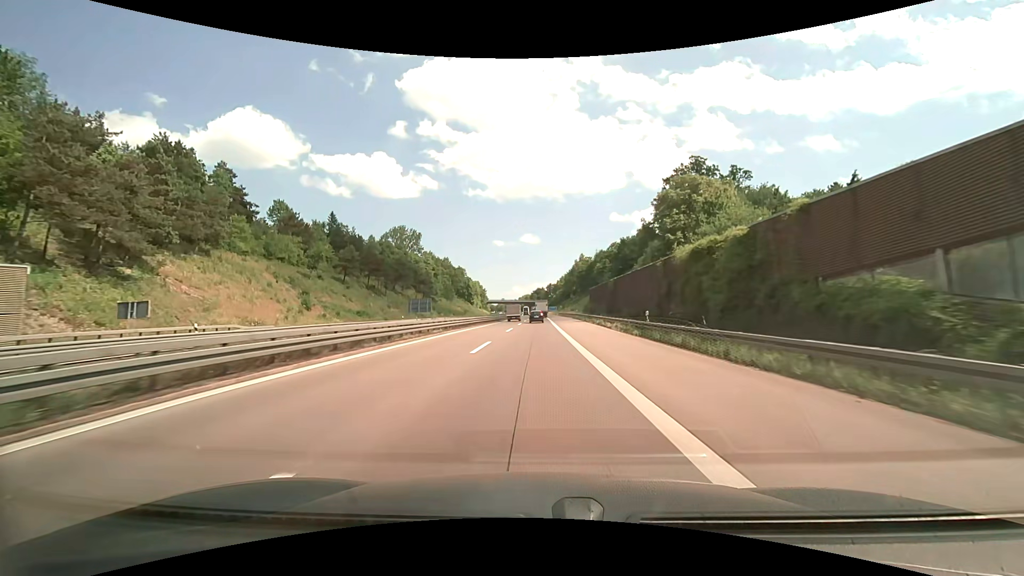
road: motorway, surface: asphalt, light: Day
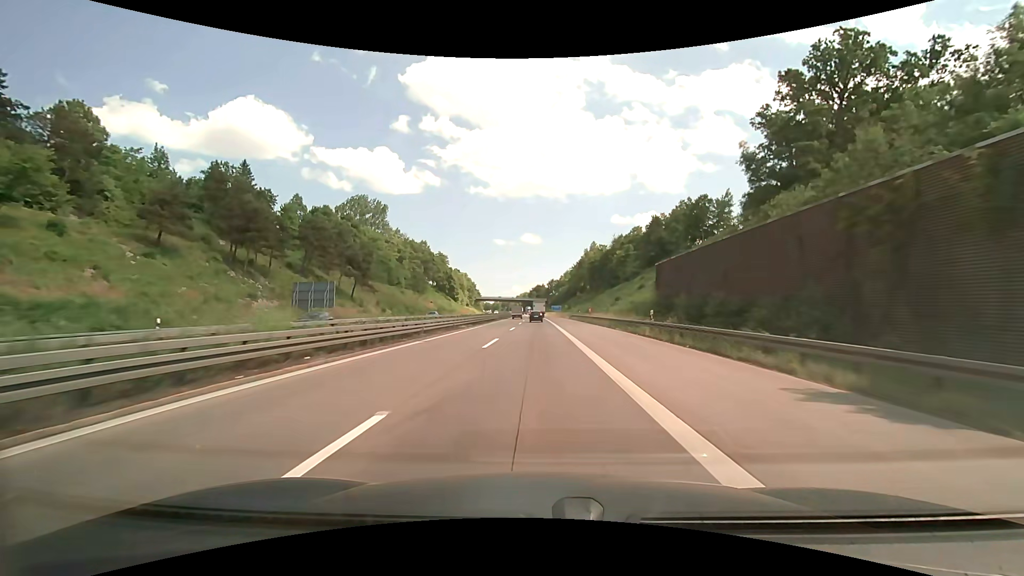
(-0.1, +51.7) m; 0°
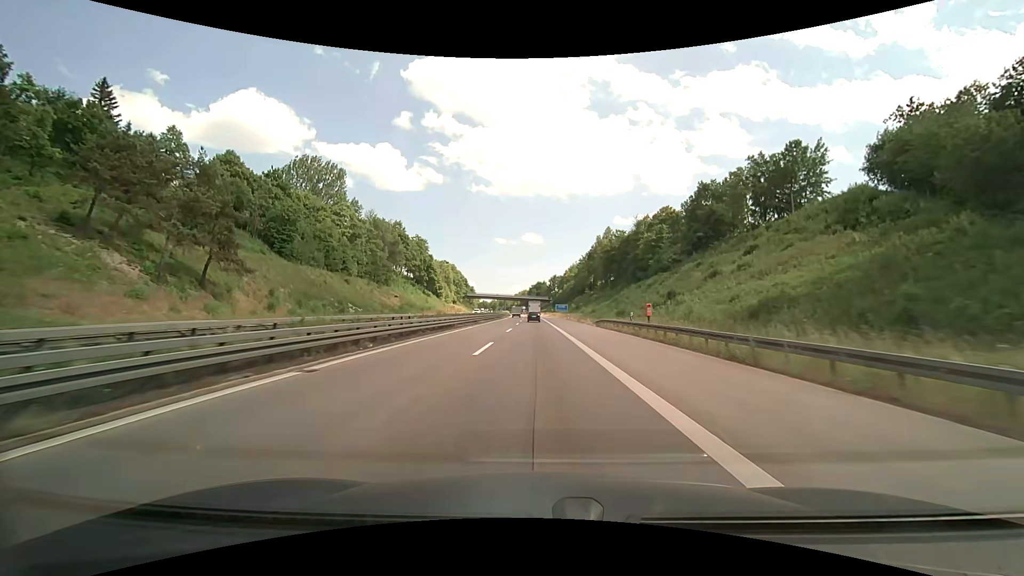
(-0.1, +39.3) m; 0°
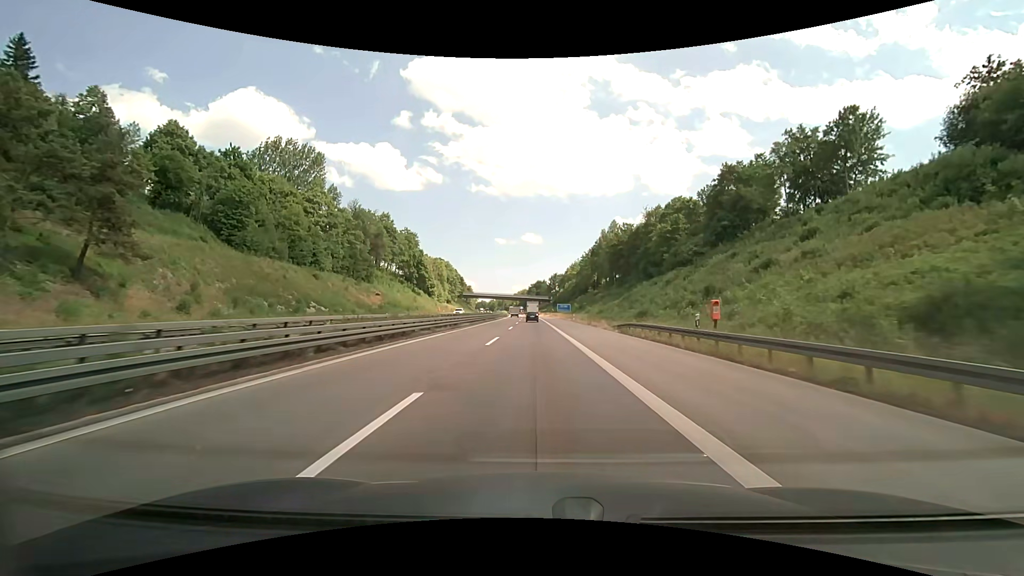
(0.0, +13.2) m; 0°
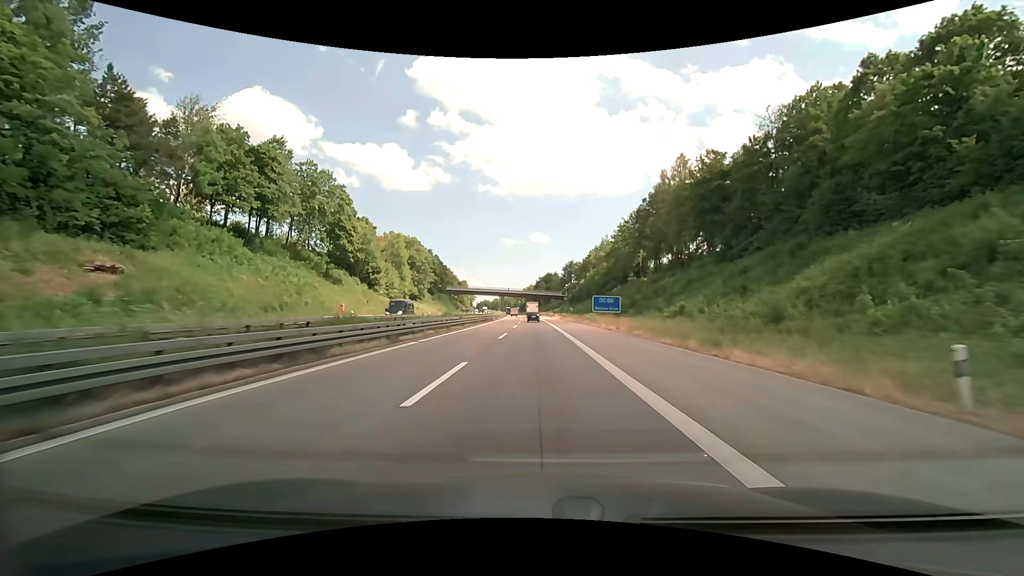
(-0.4, +67.1) m; -1°
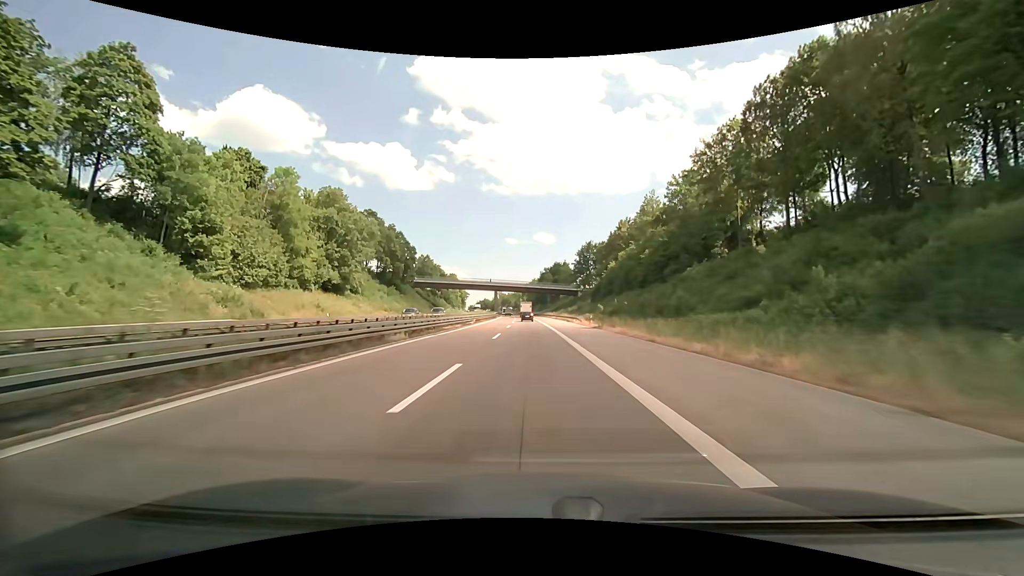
(-0.1, +54.8) m; 0°
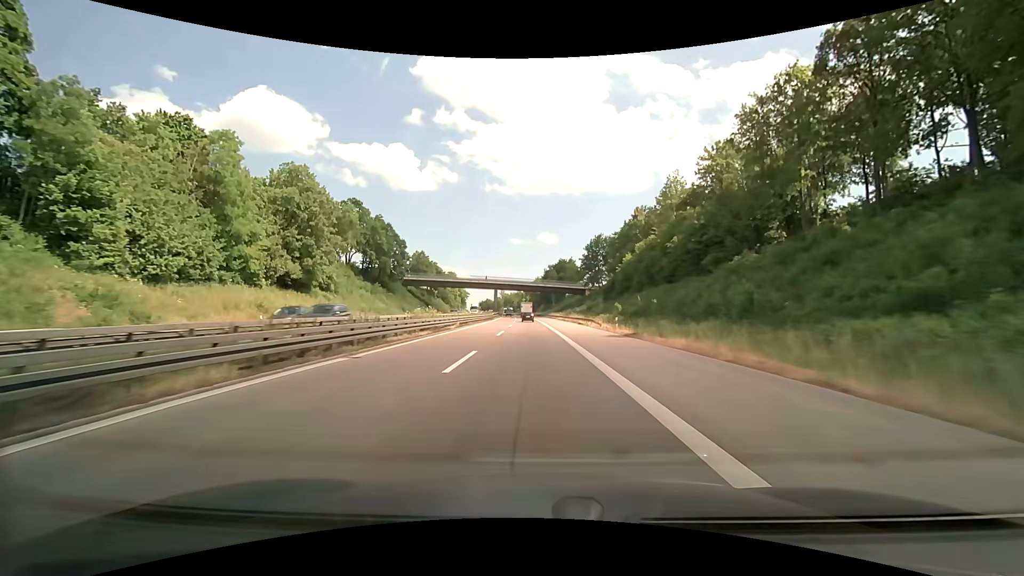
(0.0, +13.9) m; 0°
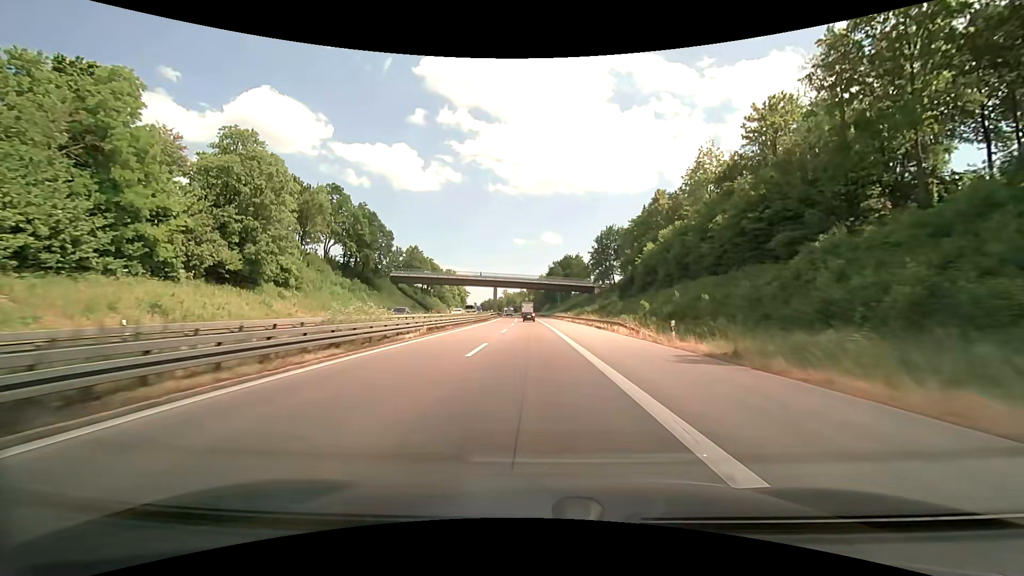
(0.0, +13.9) m; 0°
(0, +10) (0, +20) (0, +30) (0, +40) (0, +50) (-1, +60) (-1, +70) (-1, +80) (-1, +90) (-2, +100) m
